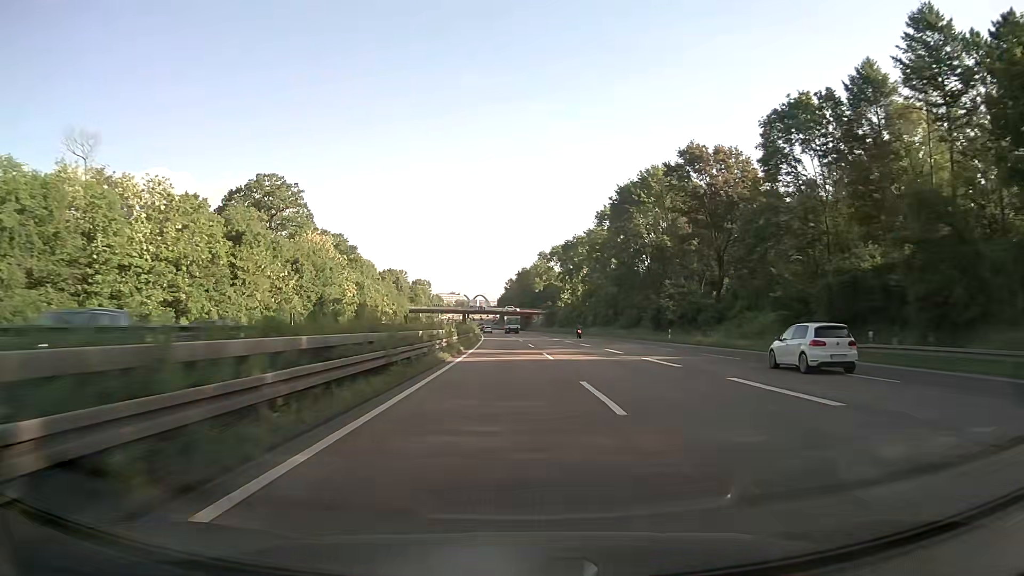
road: motorway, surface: asphalt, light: Day
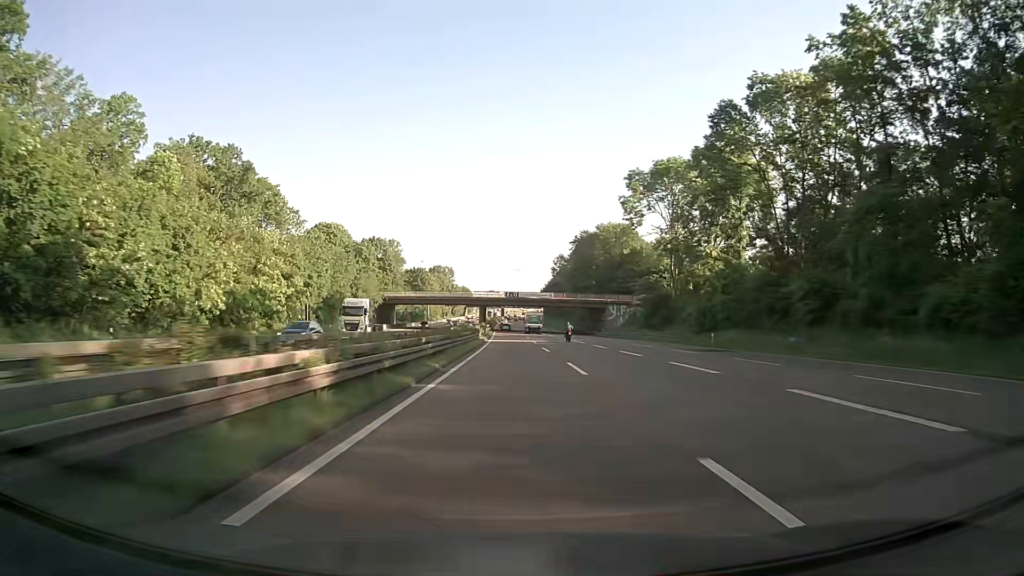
(-3.1, +98.4) m; -4°
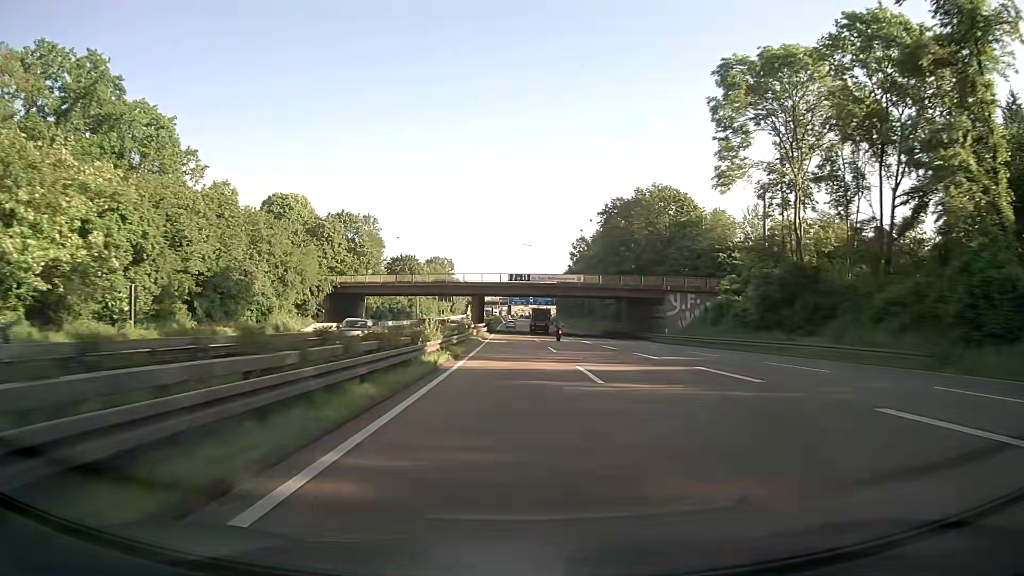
(-0.4, +39.4) m; -1°
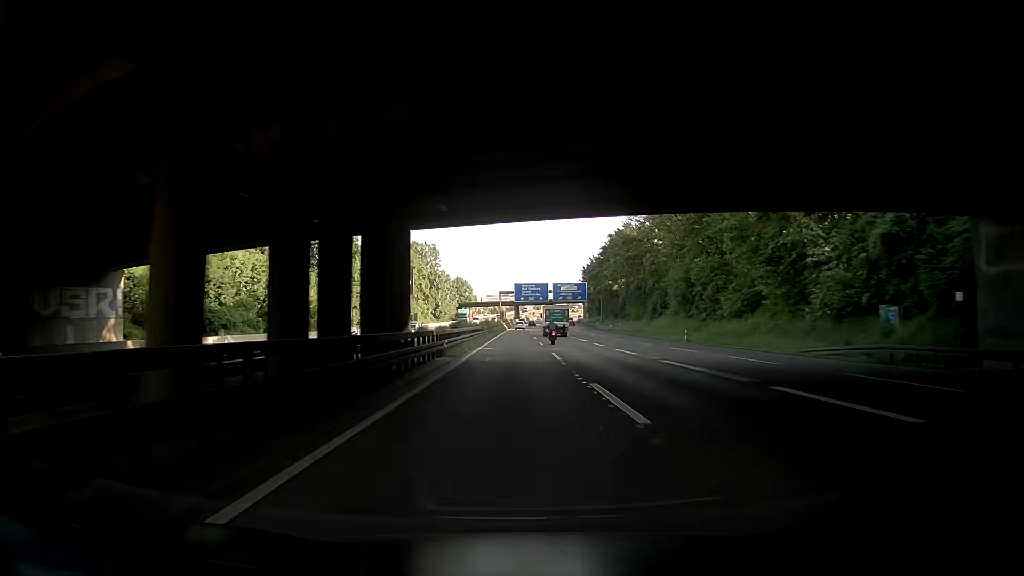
(-0.6, +78.8) m; -1°
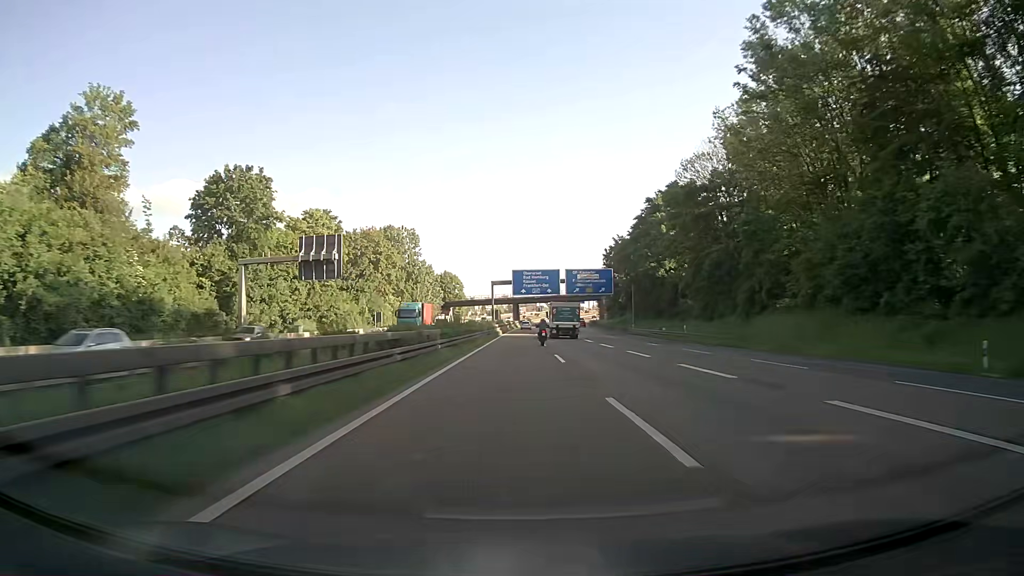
(-0.2, +39.3) m; 0°
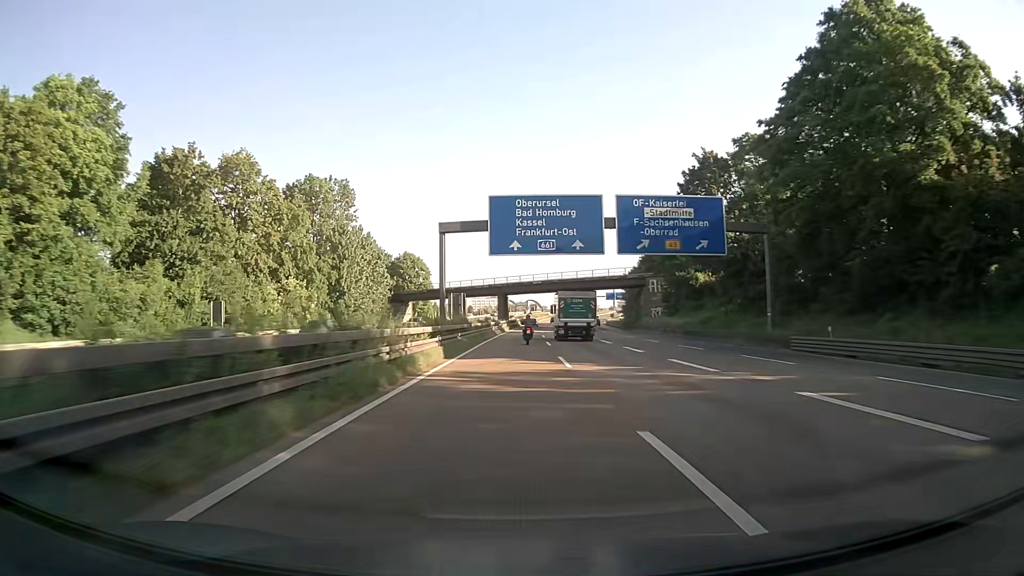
(+0.5, +58.5) m; +1°
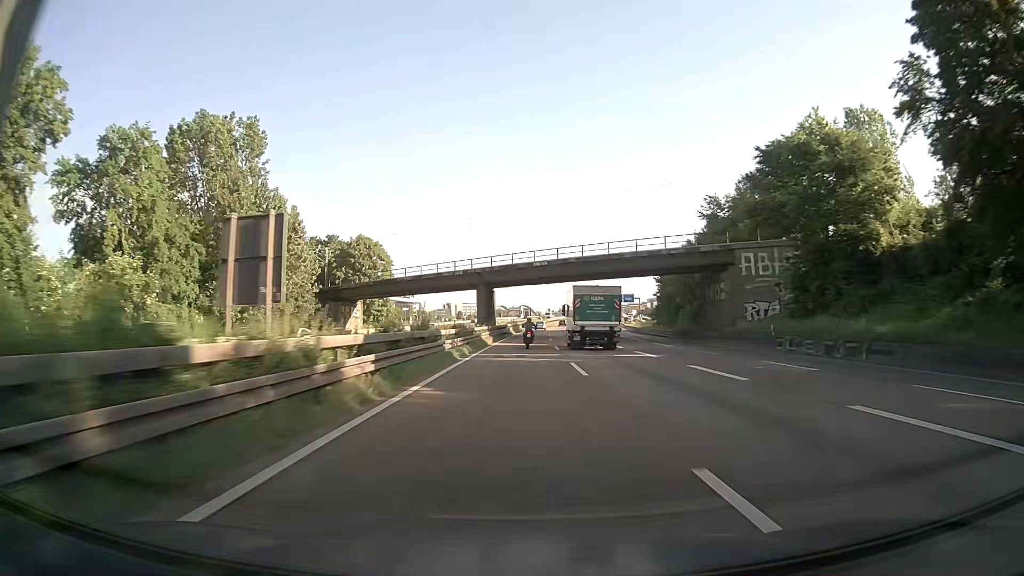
(+0.2, +37.8) m; +1°
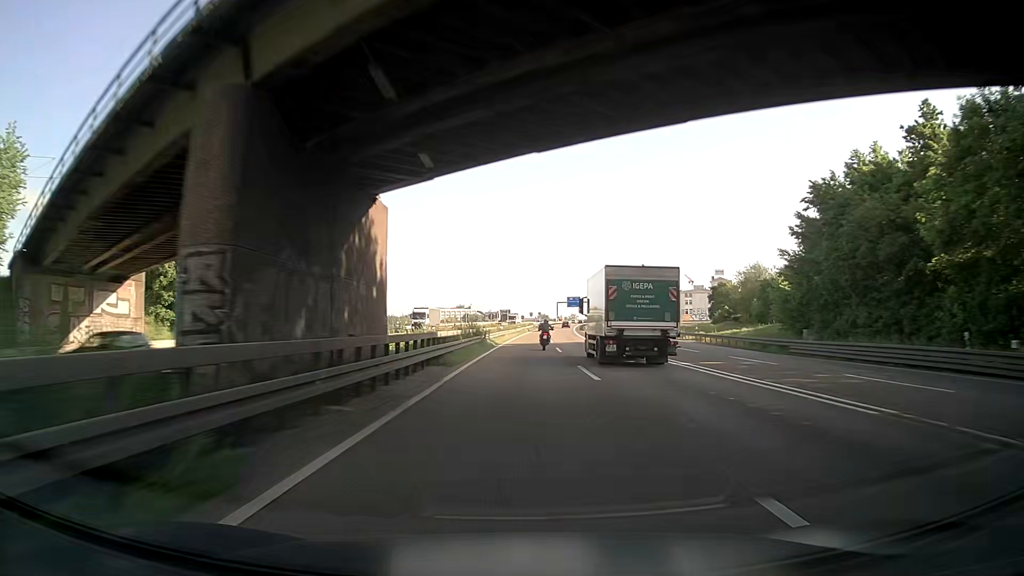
(+0.9, +55.5) m; +2°
(0, +10) (0, +20) (0, +30) (+1, +40) (+1, +50) (+1, +60) (+2, +70) (+2, +80) (+3, +90) (+3, +100) m
